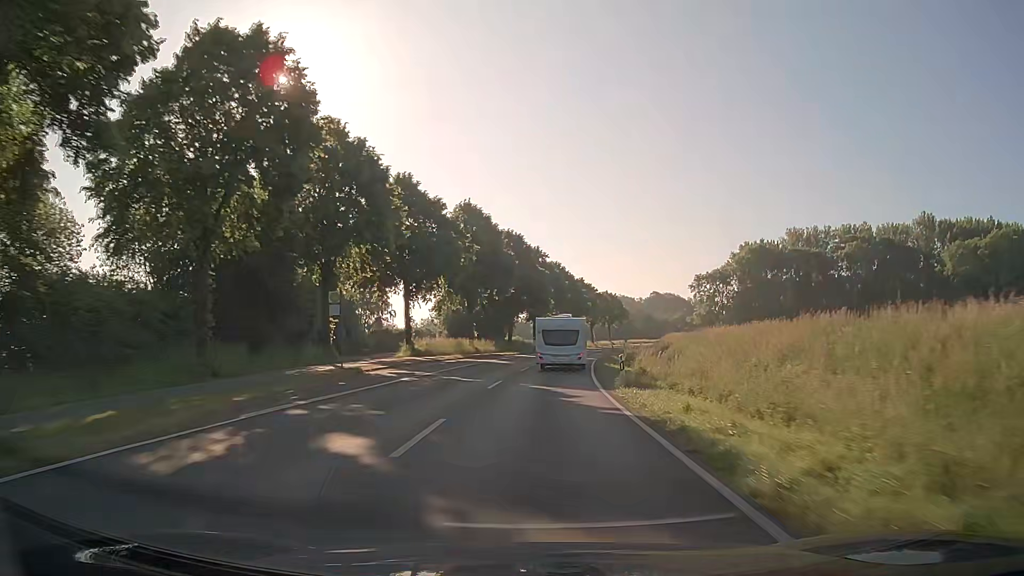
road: secondary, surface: asphalt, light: Day
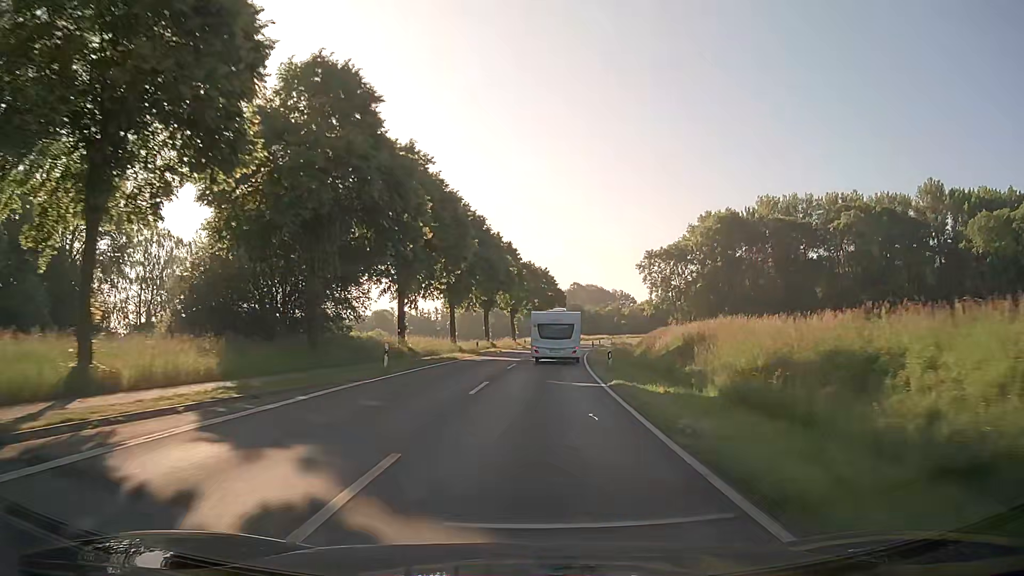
(+3.2, +51.7) m; +7°
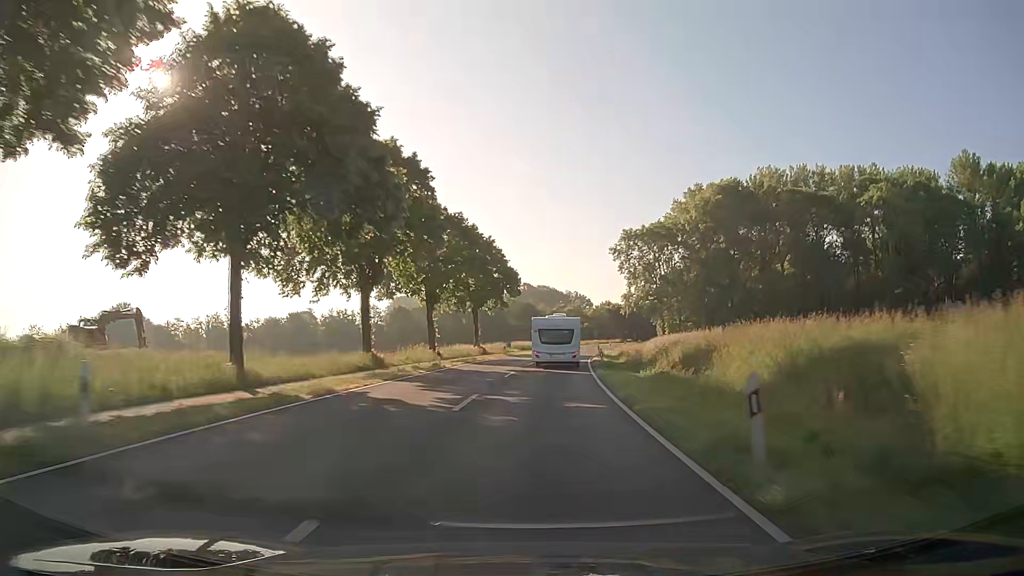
(+1.4, +38.8) m; +4°
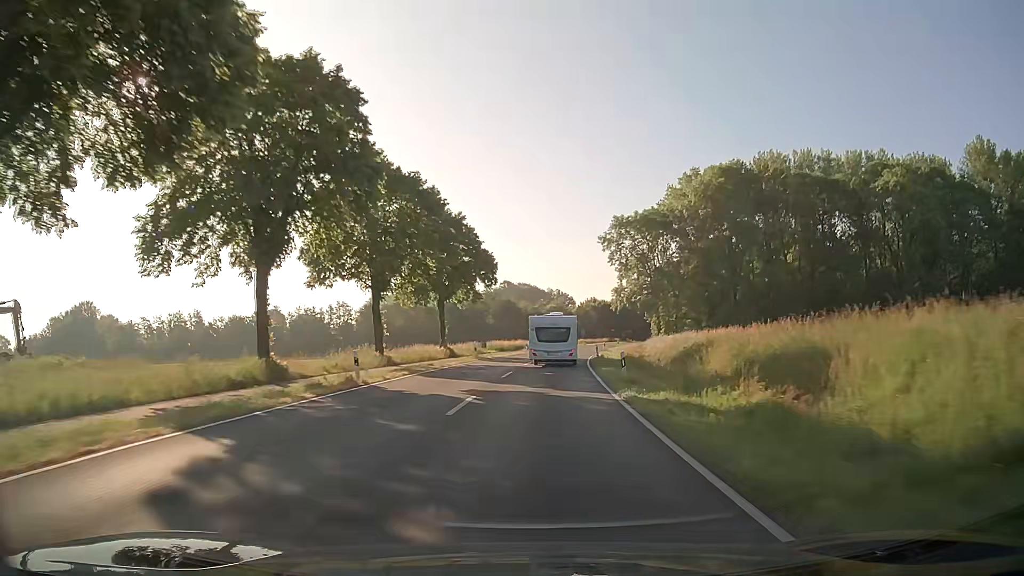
(+0.2, +13.0) m; +2°
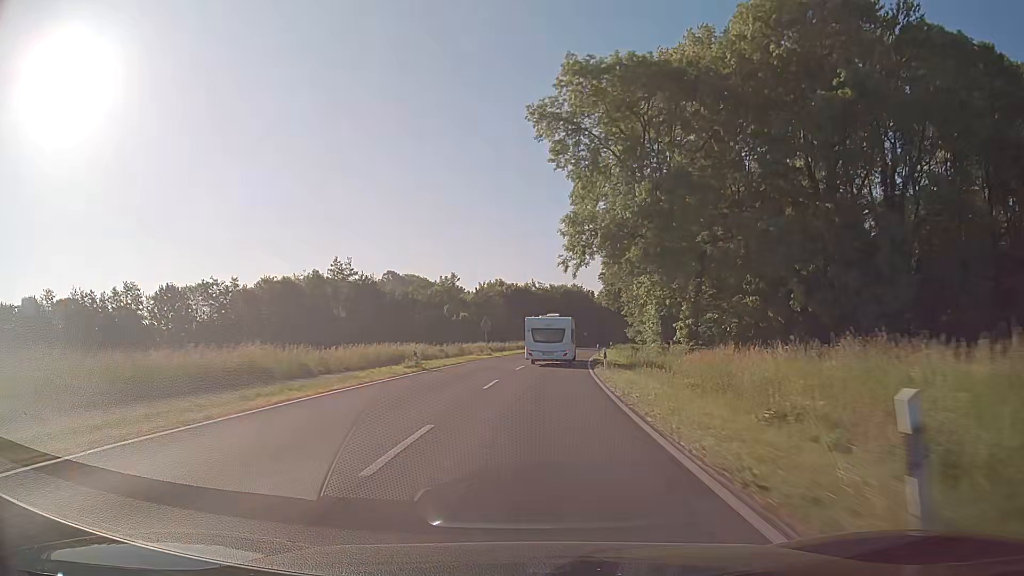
(+4.8, +65.1) m; +9°
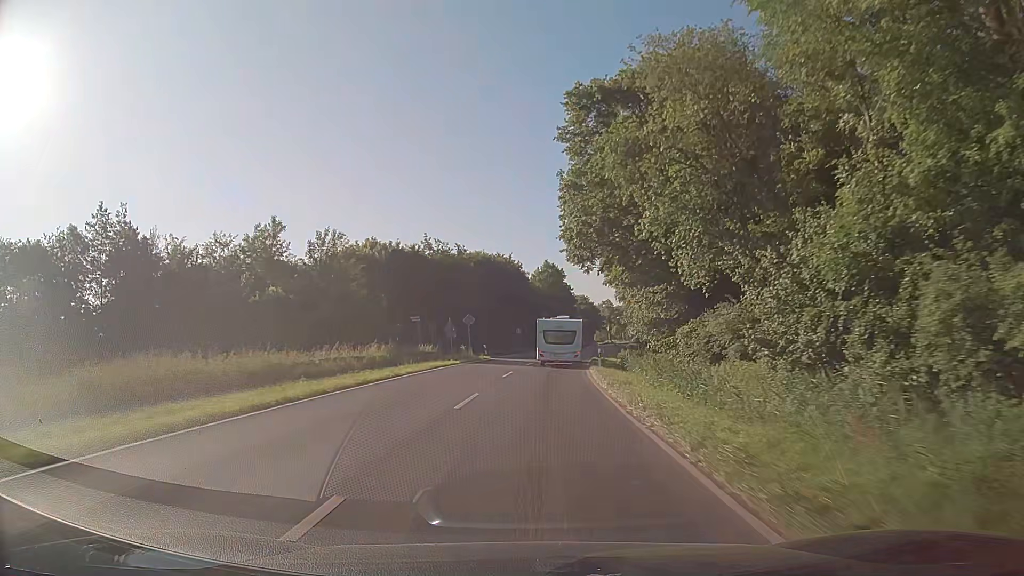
(+3.1, +52.9) m; +6°
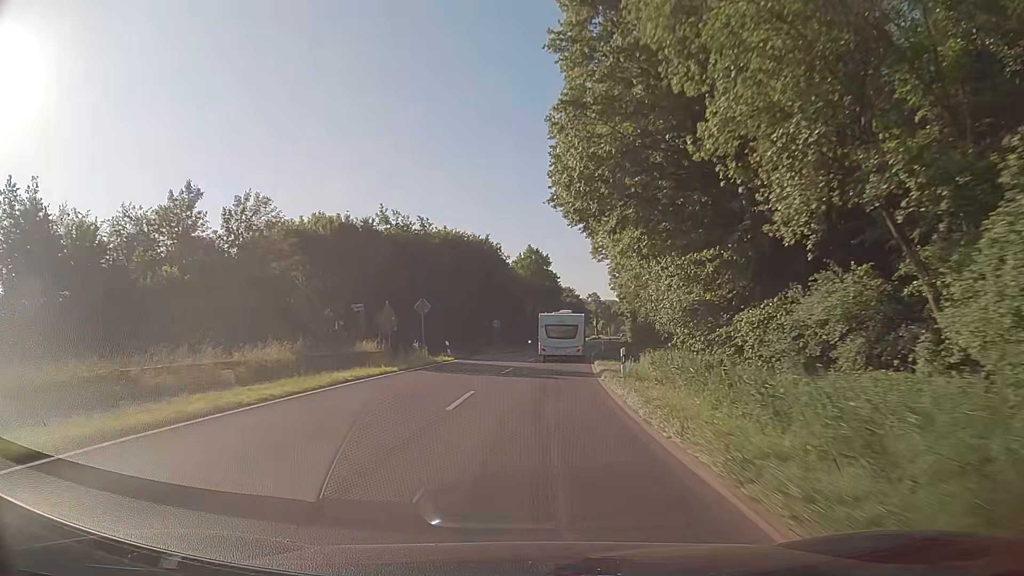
(+0.2, +13.4) m; +1°
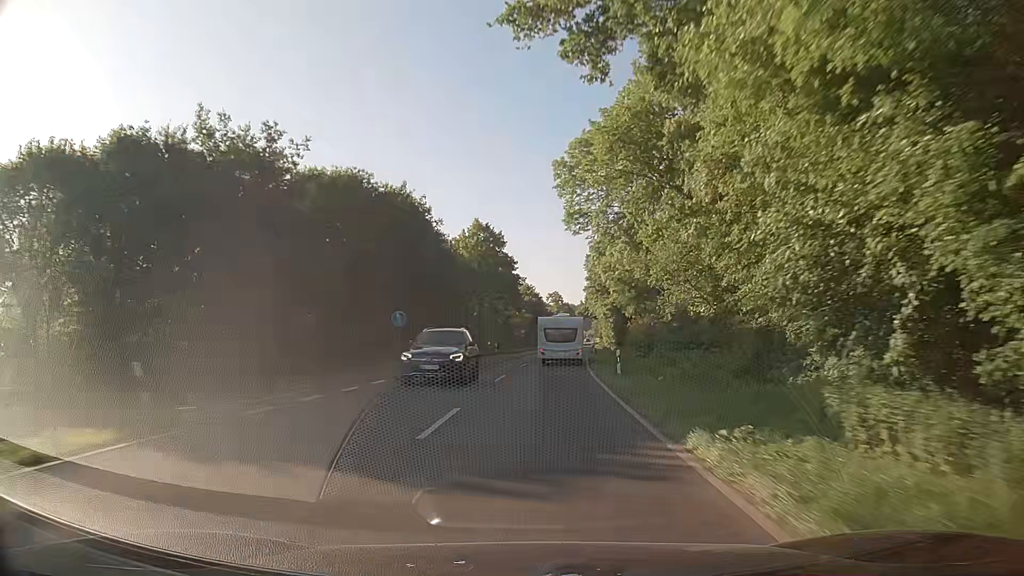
(+1.1, +26.8) m; +4°
